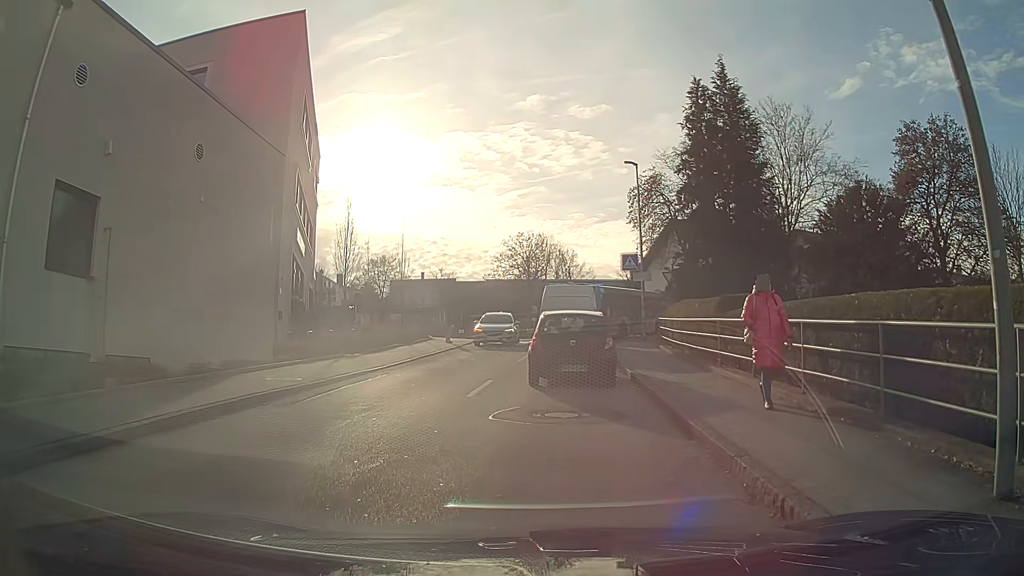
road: unclassified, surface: asphalt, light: Day
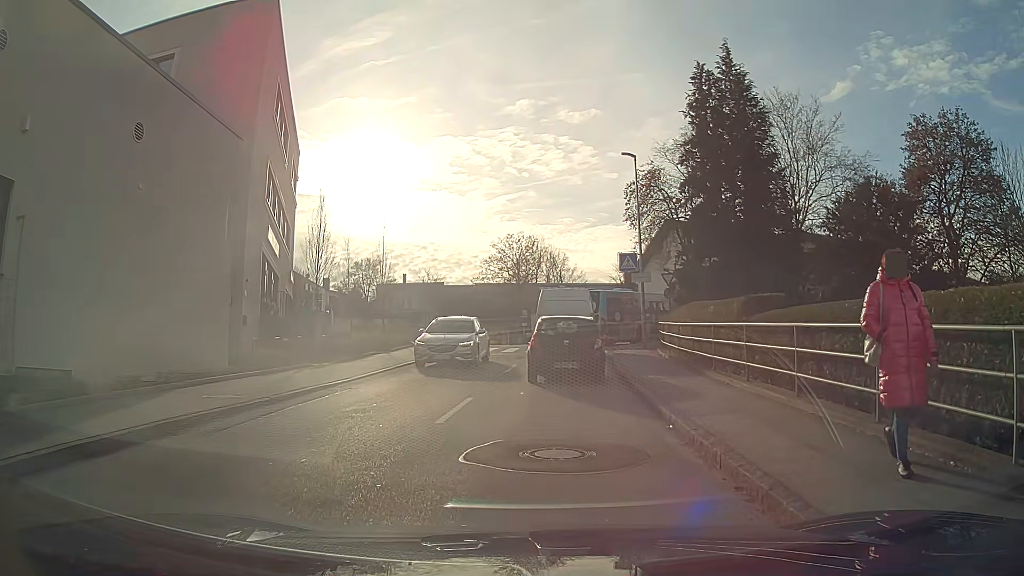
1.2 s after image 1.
(0.0, +2.5) m; +1°
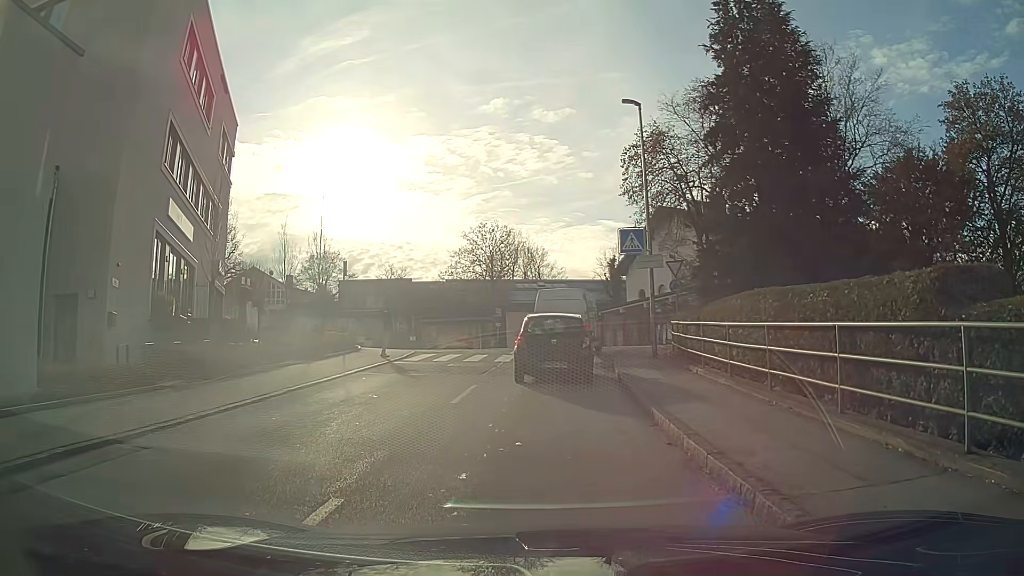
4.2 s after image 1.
(+0.1, +7.0) m; +2°
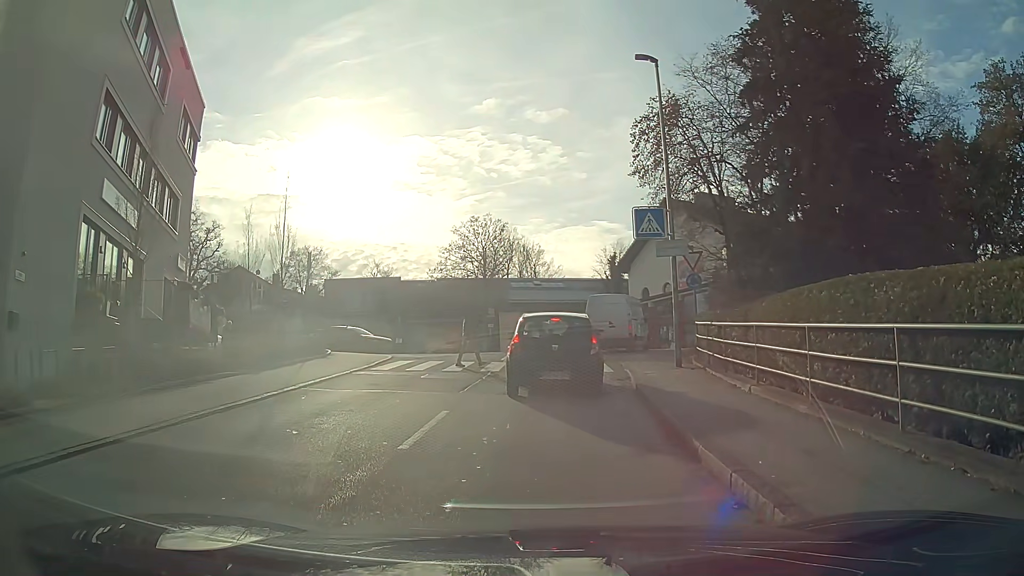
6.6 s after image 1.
(0.0, +3.9) m; 0°
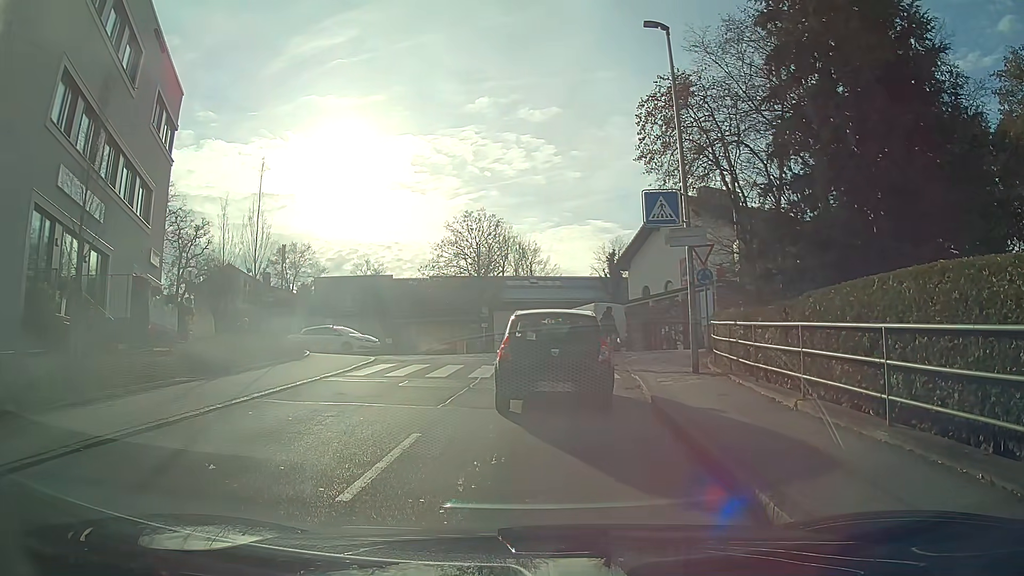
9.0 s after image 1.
(0.0, +2.1) m; 0°
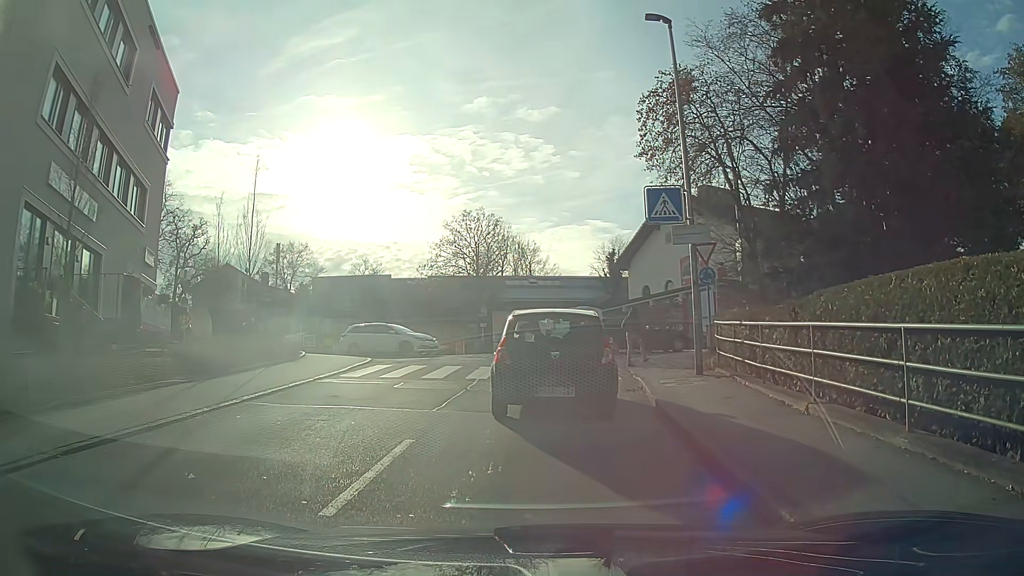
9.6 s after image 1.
(0.0, +0.4) m; 0°
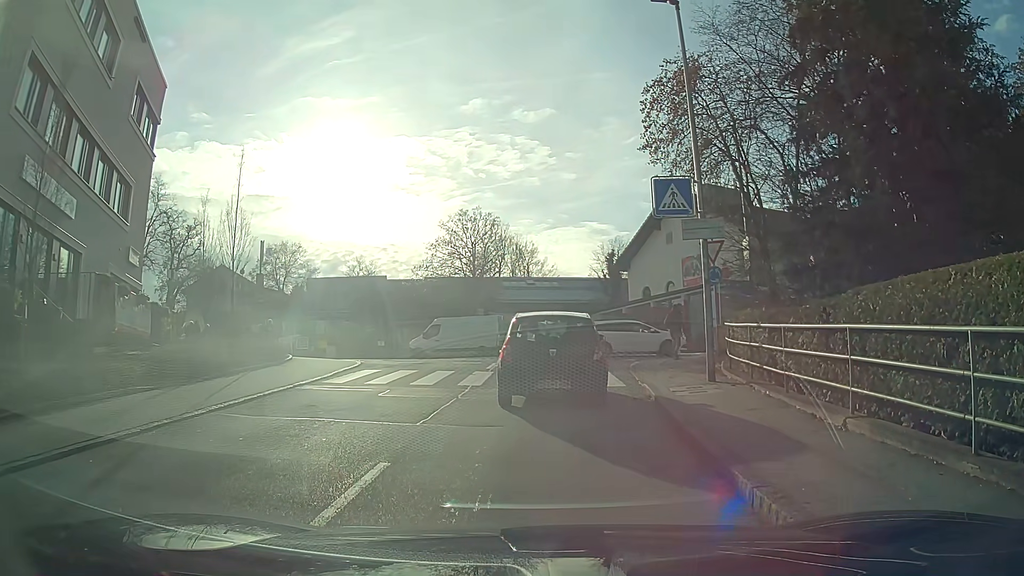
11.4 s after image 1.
(0.0, +1.2) m; 0°
